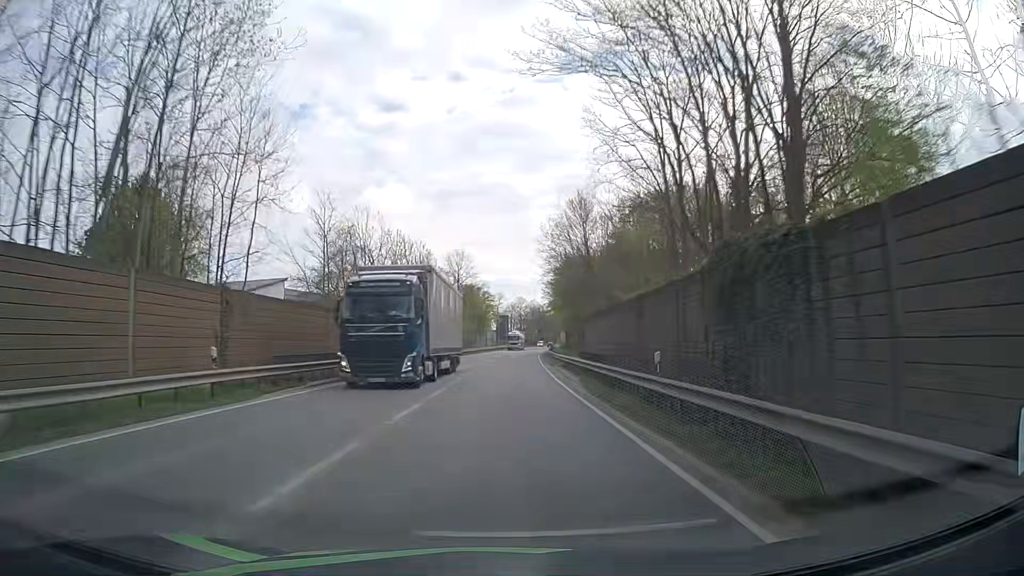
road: primary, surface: asphalt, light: Day
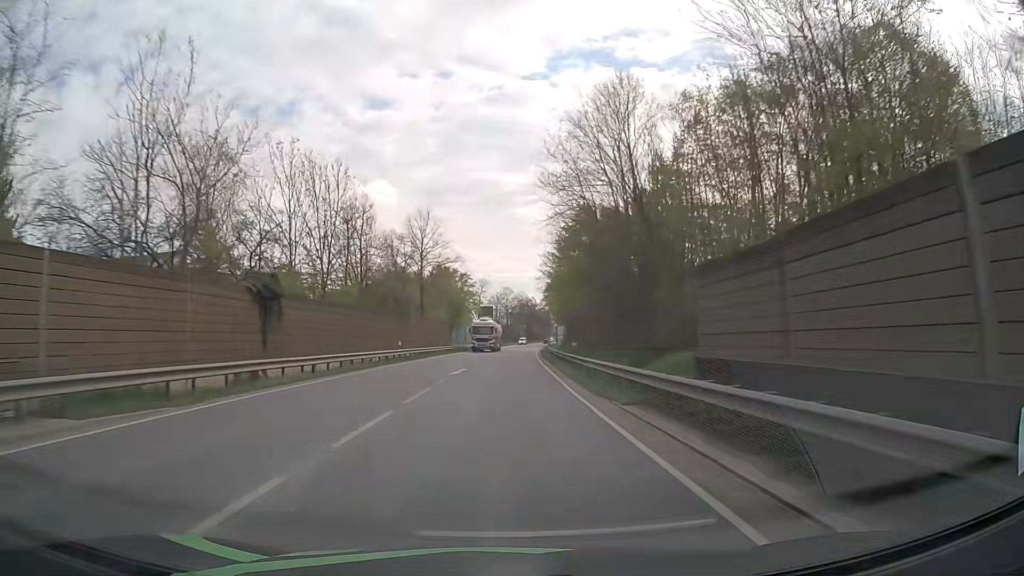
(+0.3, +26.9) m; +1°
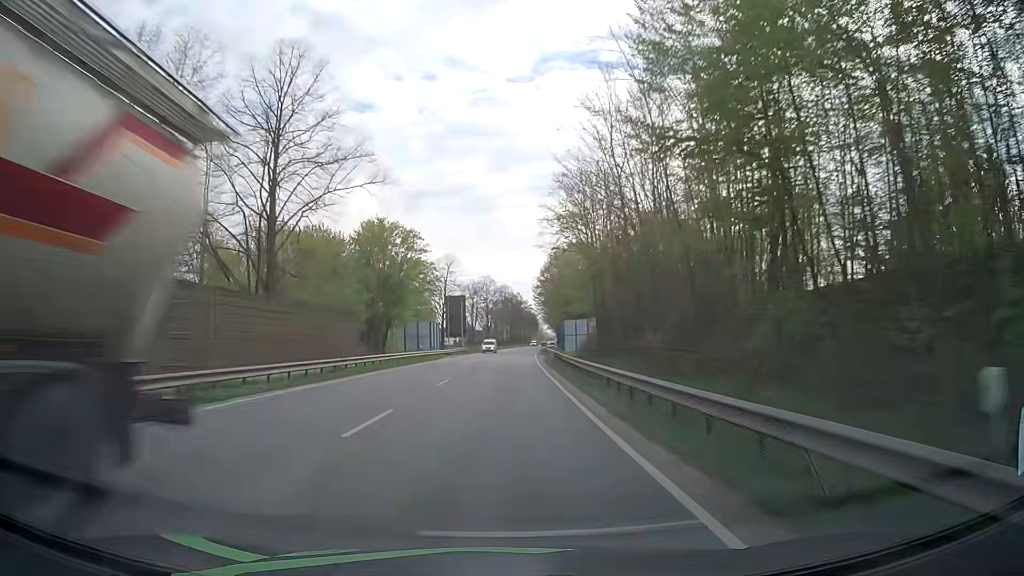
(+0.5, +40.5) m; +1°
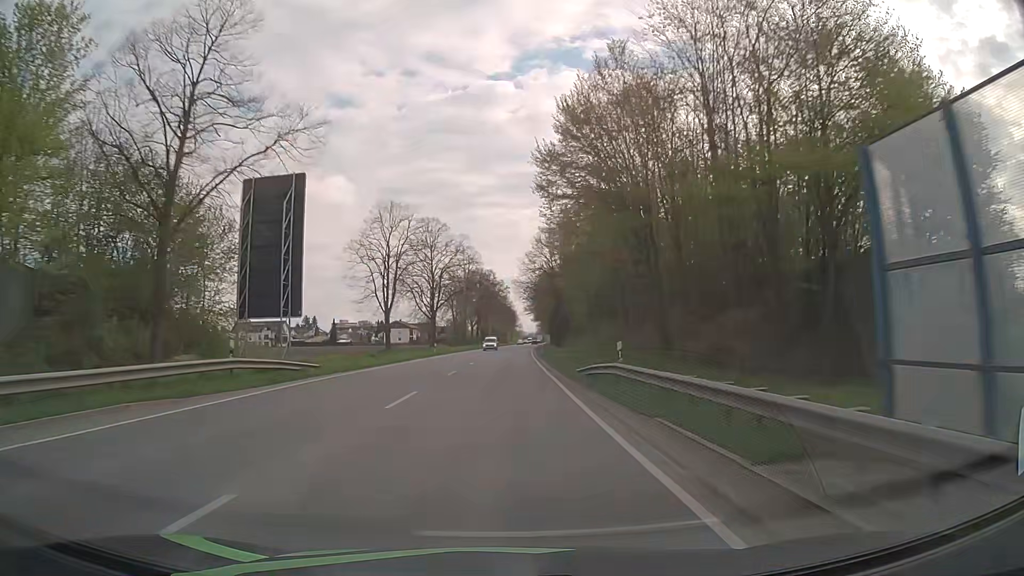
(+1.8, +67.8) m; +3°
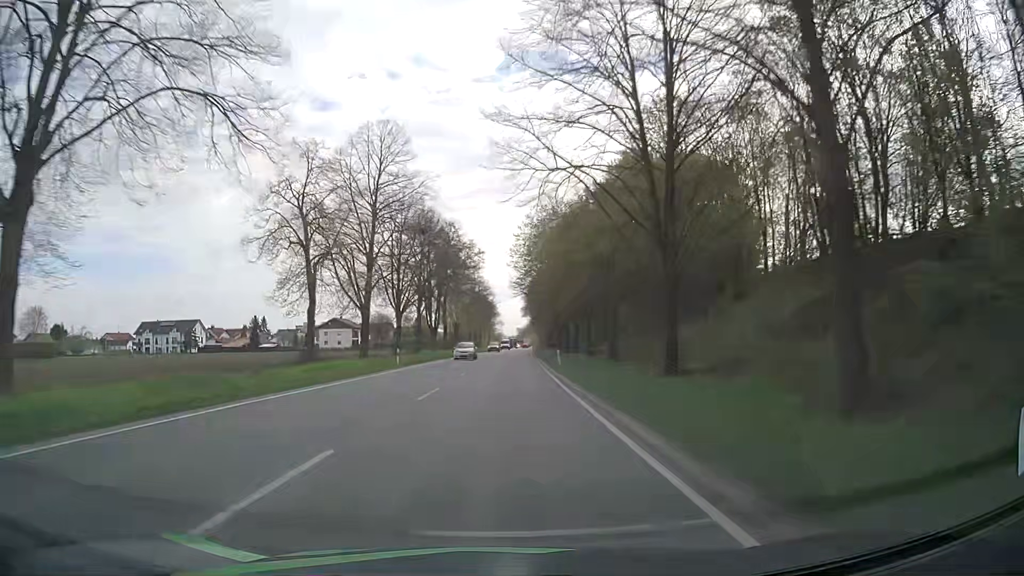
(+0.9, +68.7) m; +2°
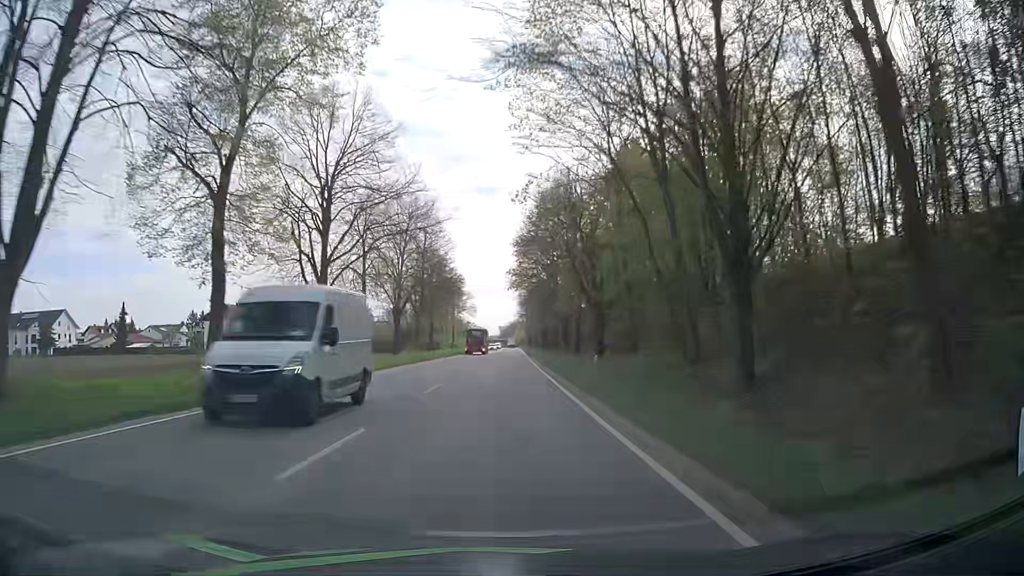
(+1.2, +69.7) m; +2°
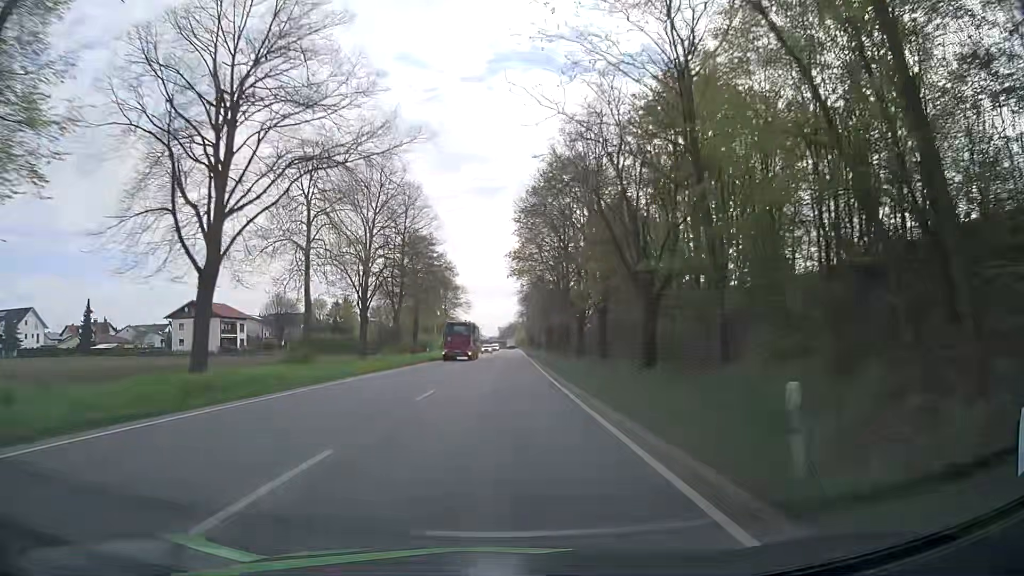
(0.0, +13.9) m; 0°
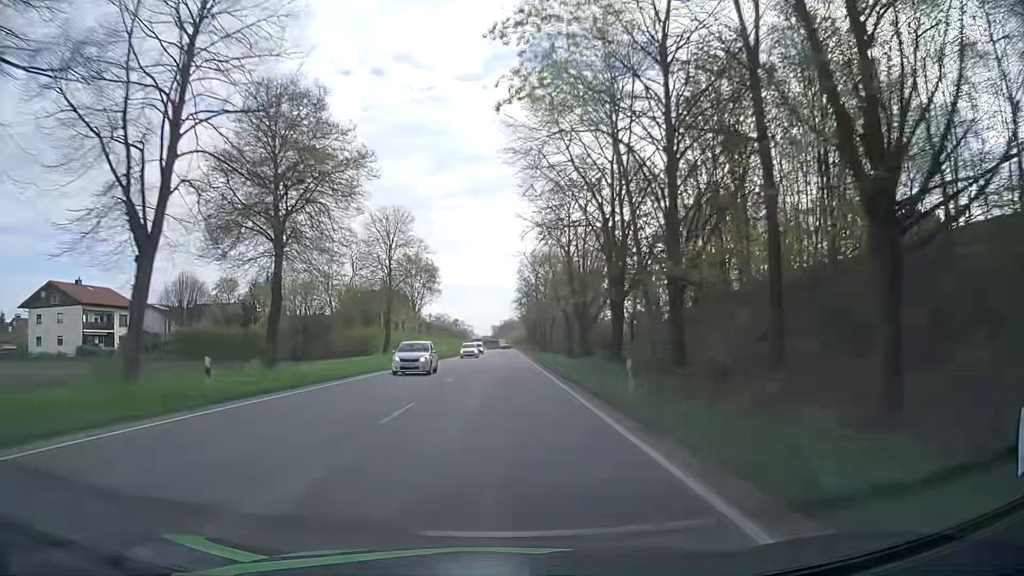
(+0.5, +41.5) m; +1°
(0, +10) (0, +20) (0, +30) (0, +40) (0, +50) (0, +60) (0, +70) (0, +80) (0, +90) (0, +100) m
